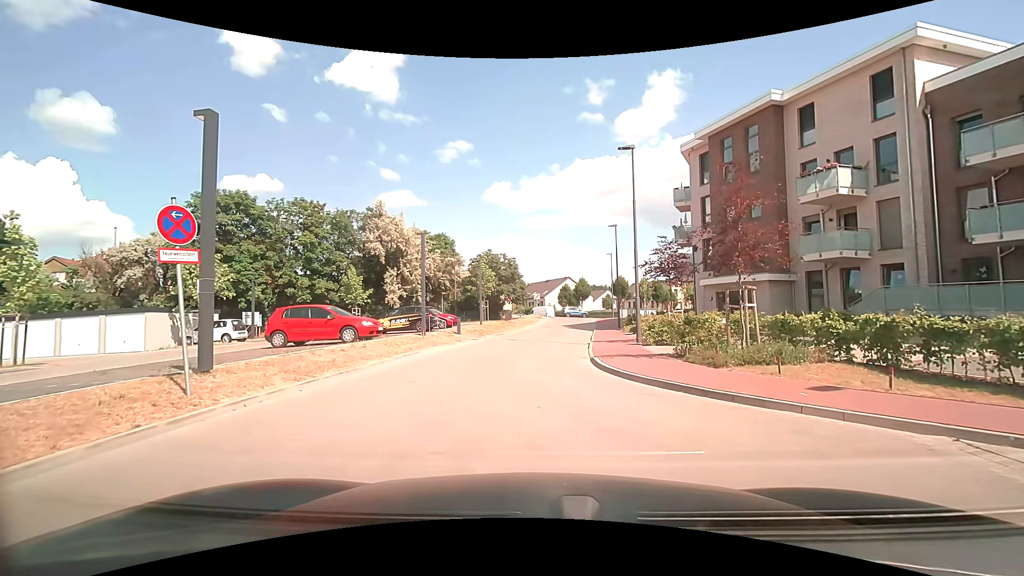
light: Day
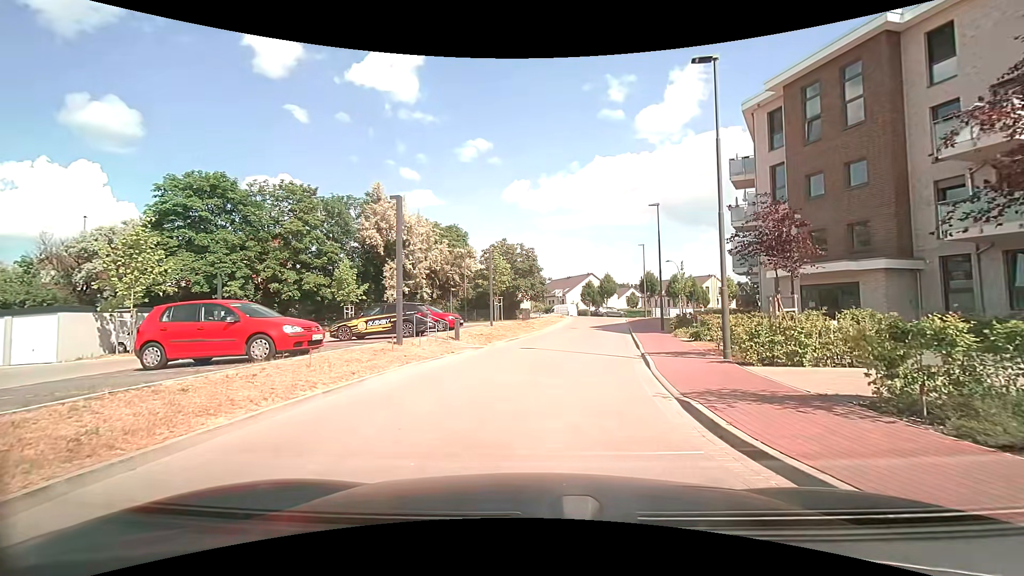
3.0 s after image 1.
(-0.1, +7.1) m; -4°
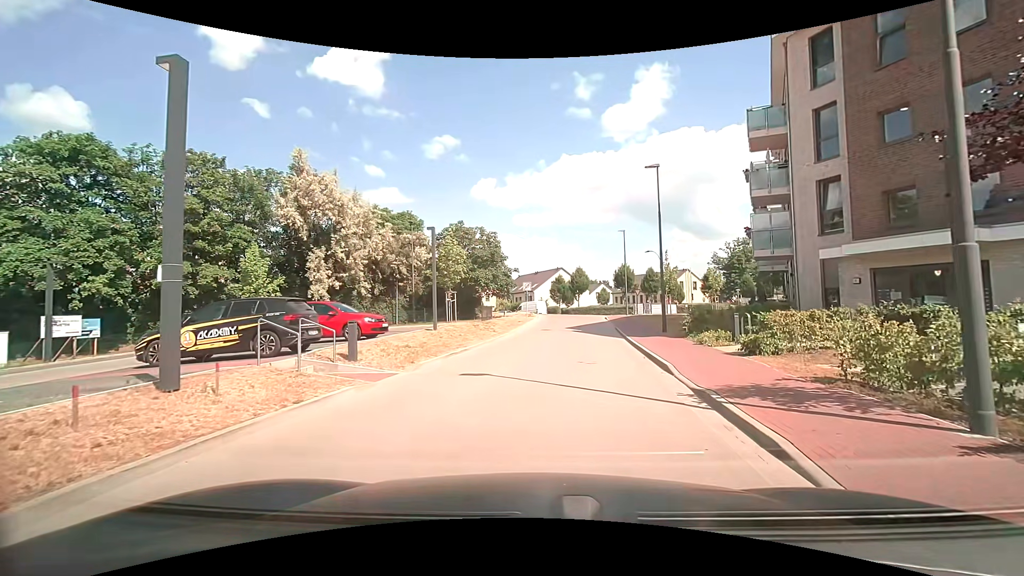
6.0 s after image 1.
(+0.4, +8.3) m; +4°
